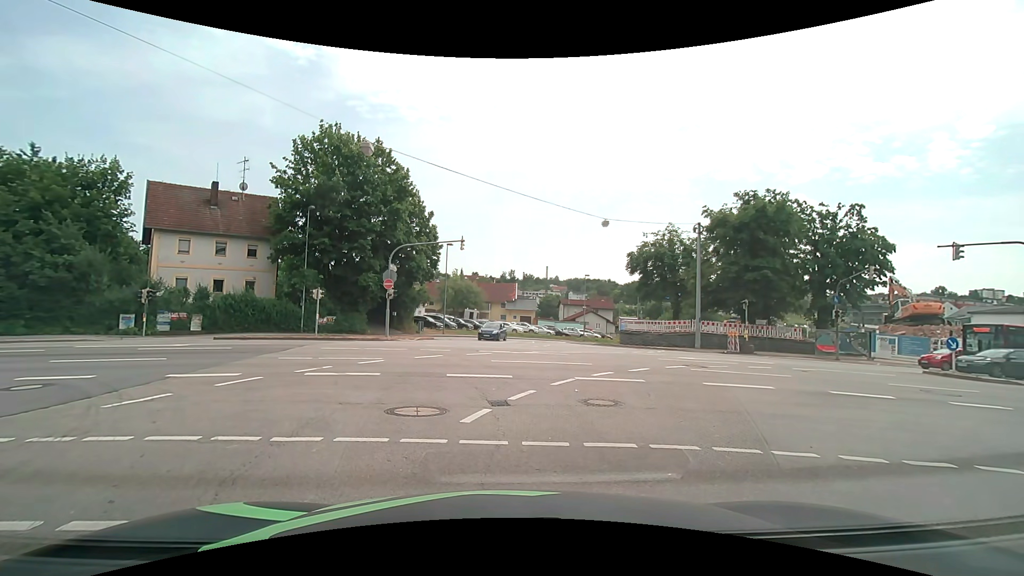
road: unclassified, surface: asphalt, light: Day
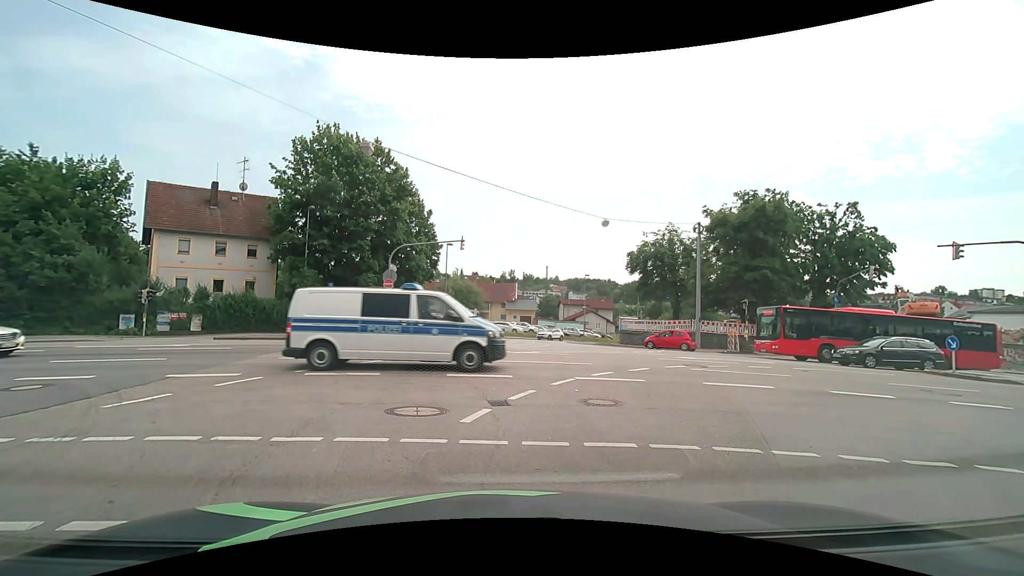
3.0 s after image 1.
(0.0, 0.0) m; 0°
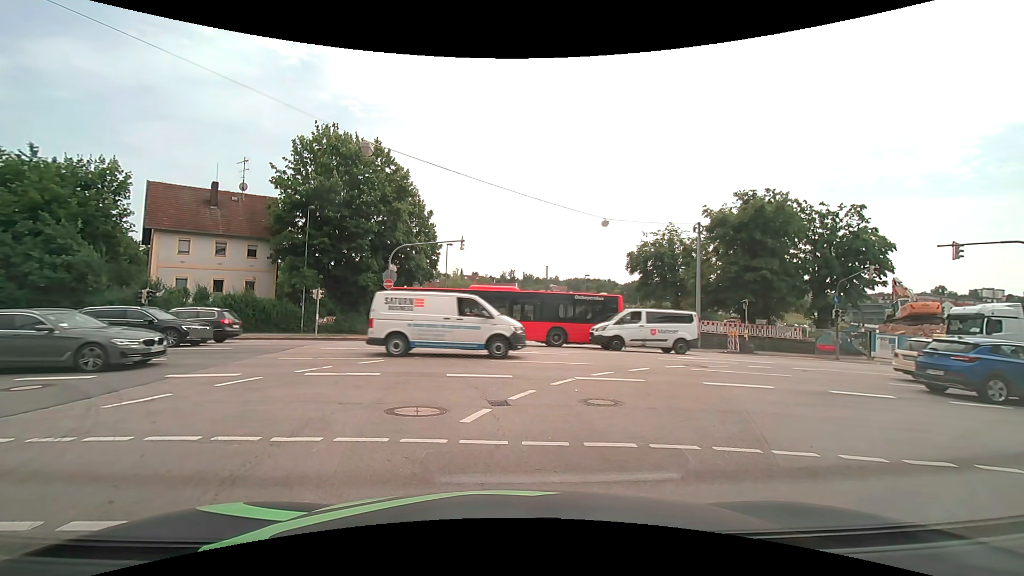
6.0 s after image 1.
(0.0, 0.0) m; 0°
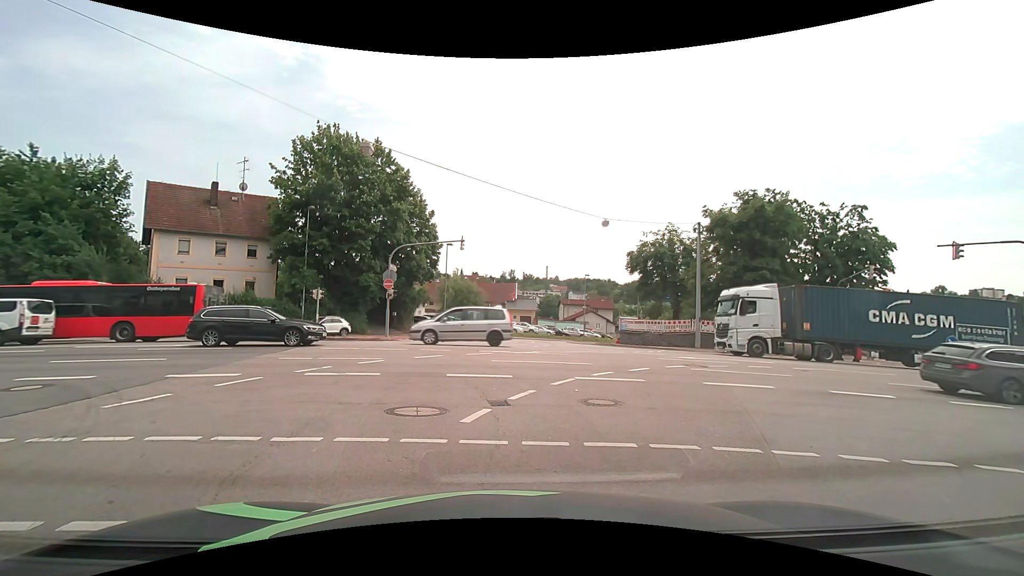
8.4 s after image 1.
(0.0, 0.0) m; 0°
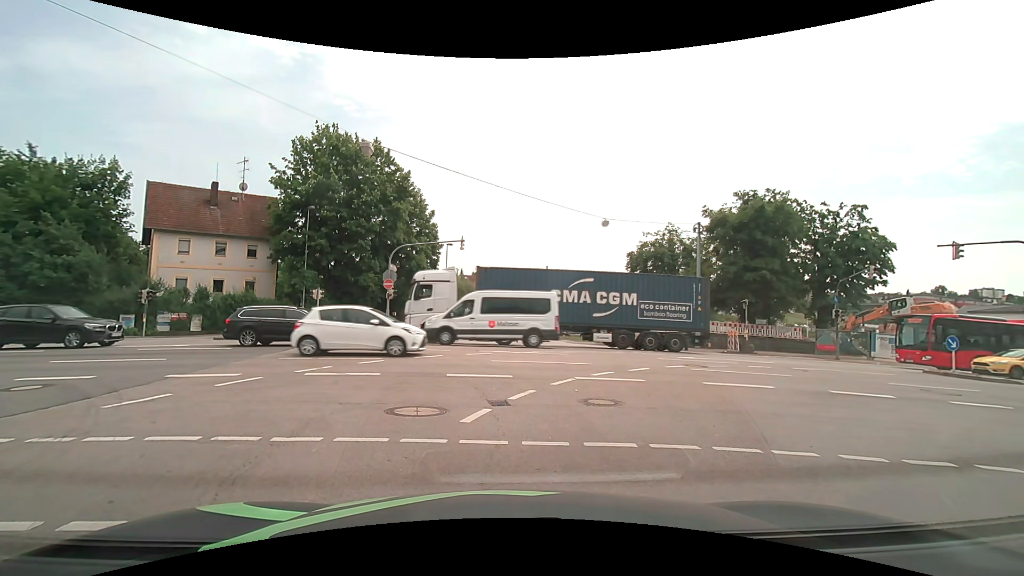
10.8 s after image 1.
(0.0, 0.0) m; 0°
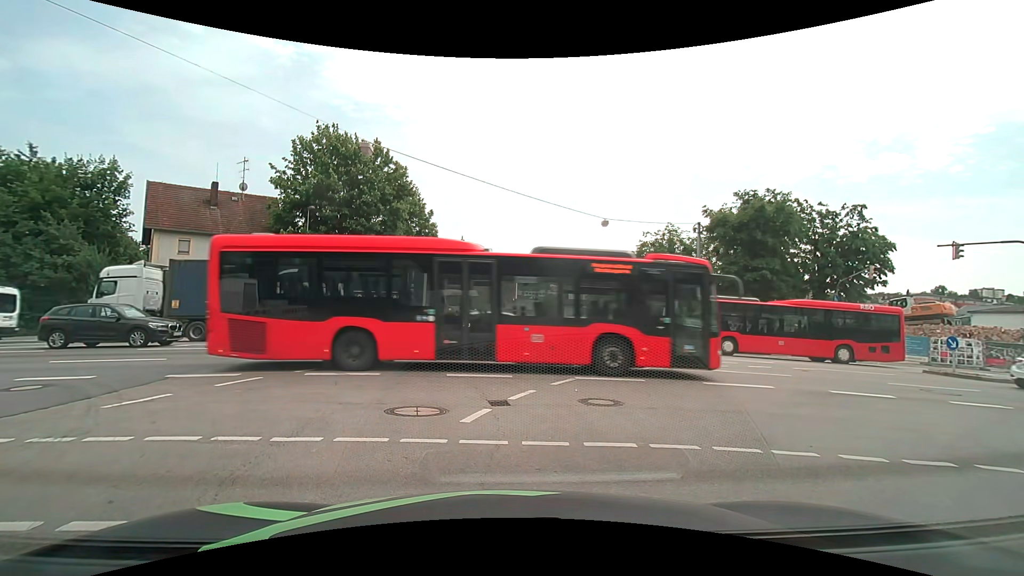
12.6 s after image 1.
(0.0, 0.0) m; 0°
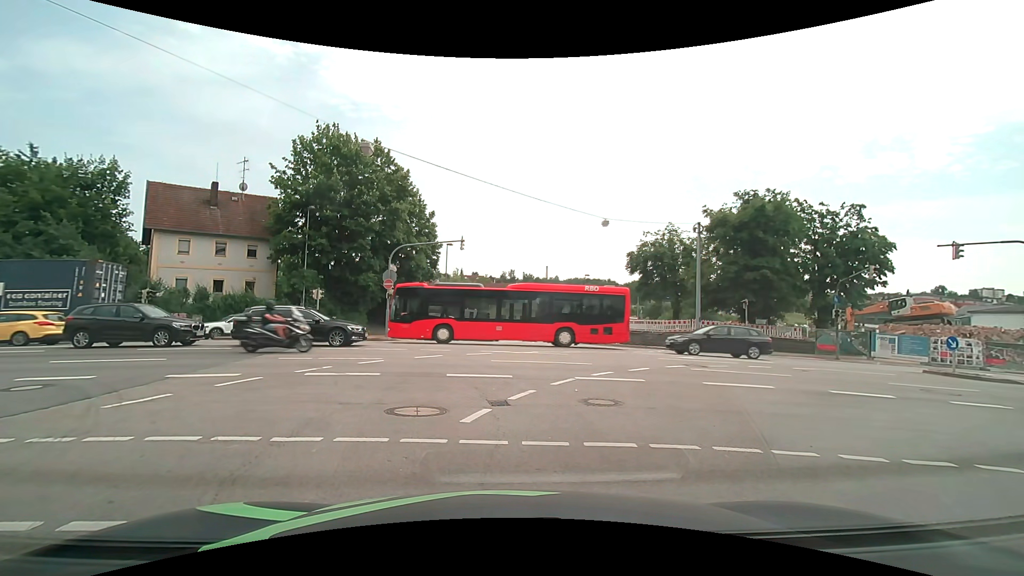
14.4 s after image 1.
(0.0, 0.0) m; 0°
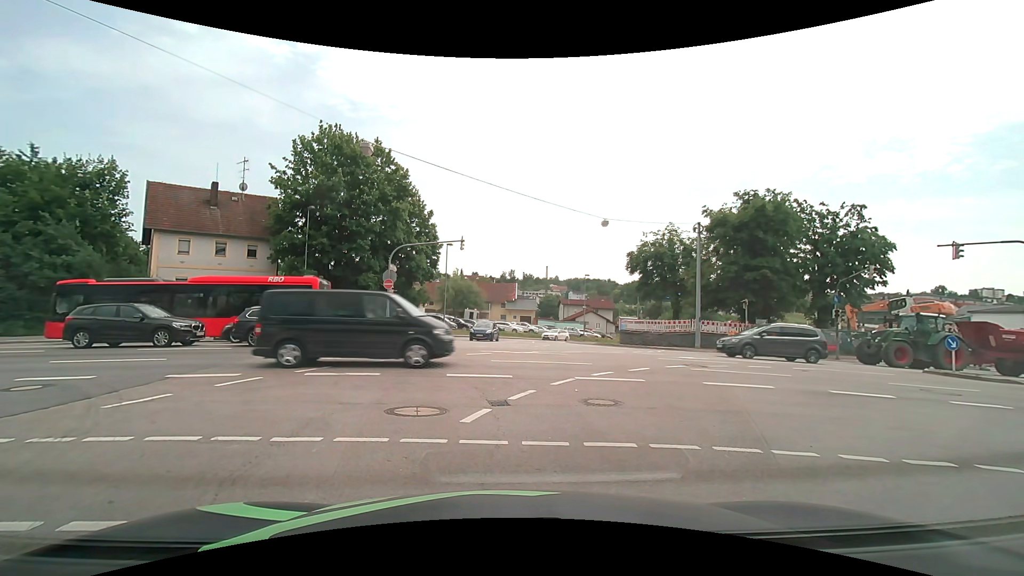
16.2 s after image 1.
(0.0, 0.0) m; 0°
(-1, +10) (-3, +20) (-11, +26) (-21, +26) (-30, +24) (-40, +22) (-50, +20) (-60, +18) (-69, +15) (-79, +13) m
